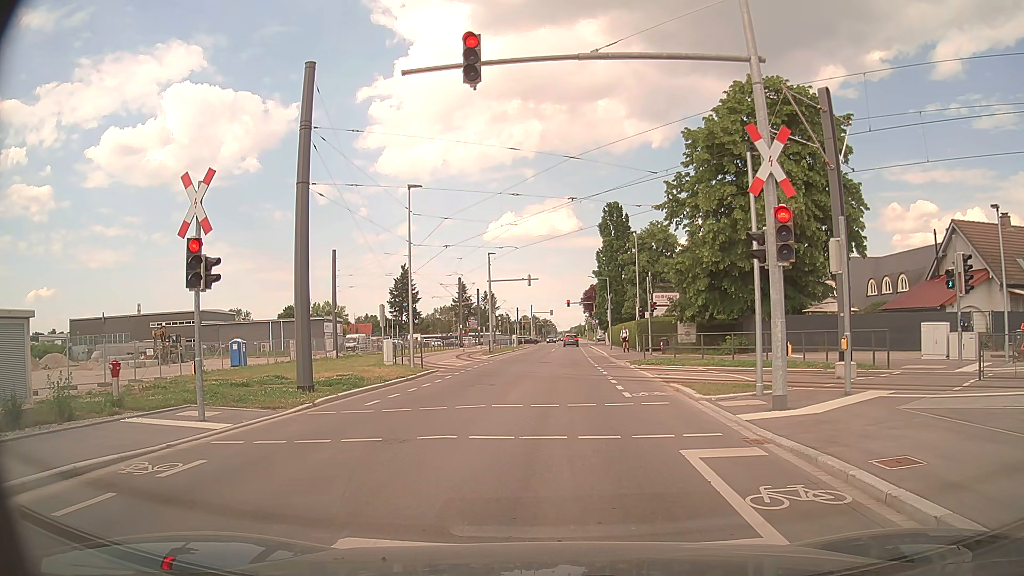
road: residential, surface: asphalt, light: Day
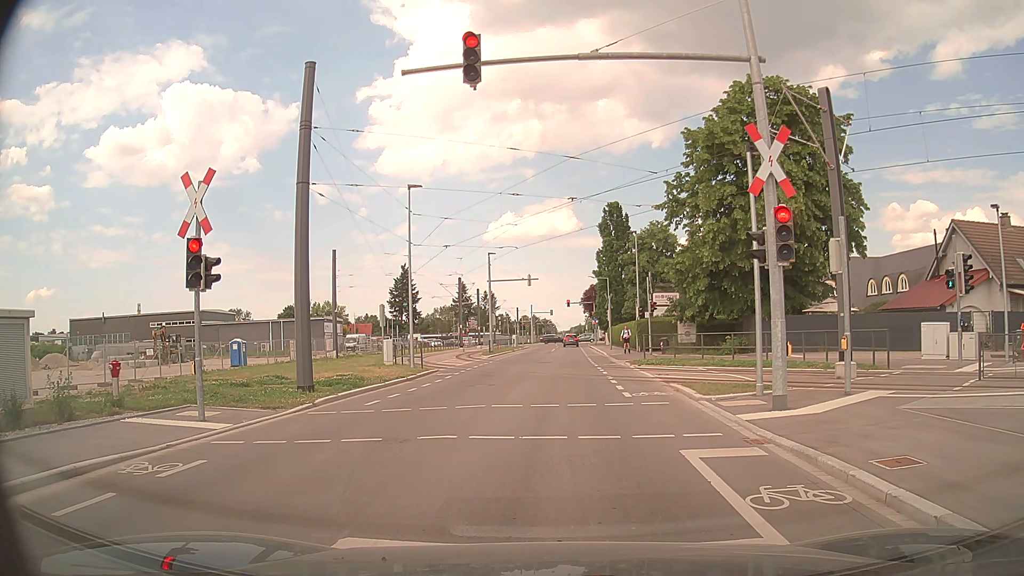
(0.0, 0.0) m; 0°
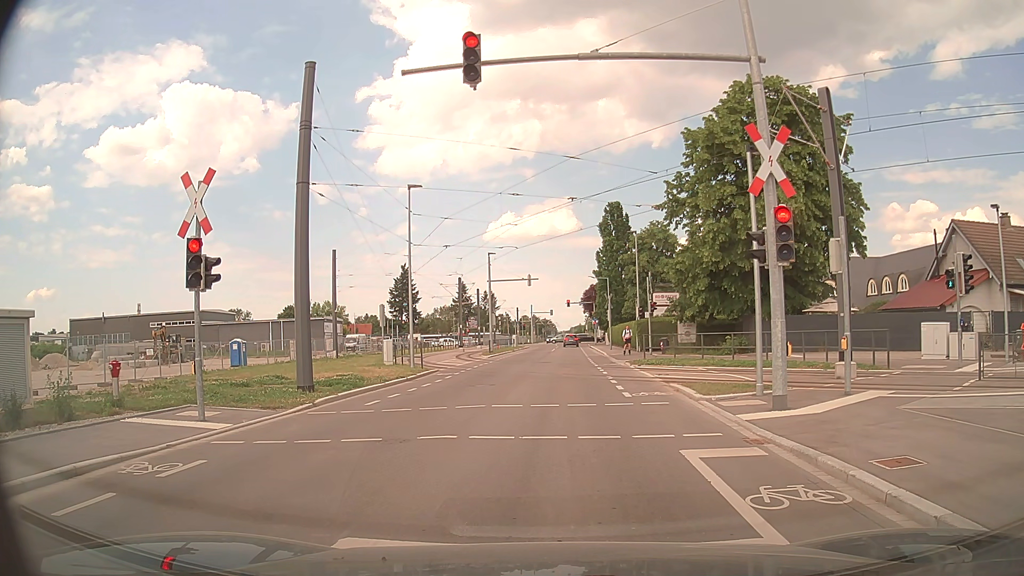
(0.0, 0.0) m; 0°
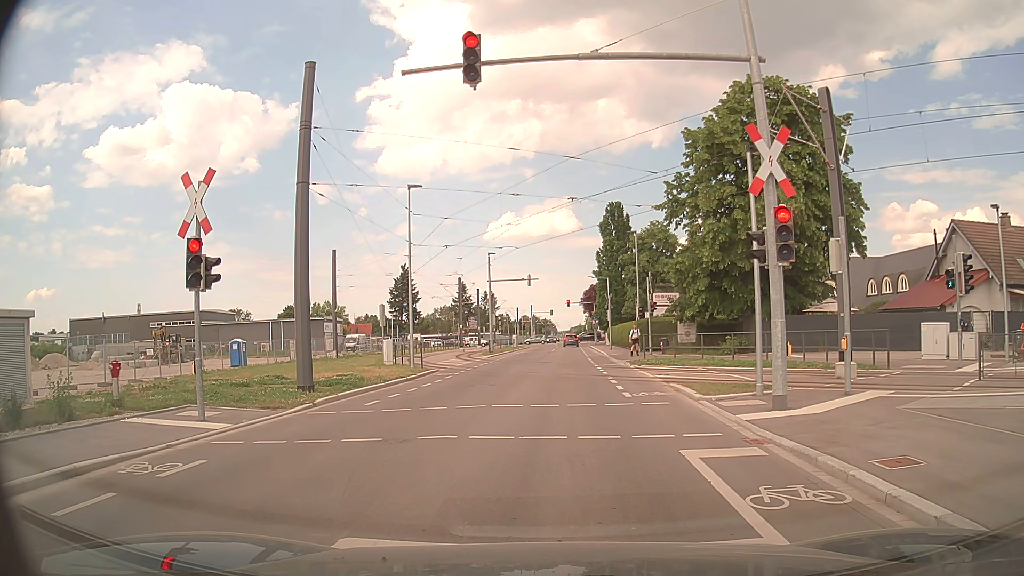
(0.0, 0.0) m; 0°
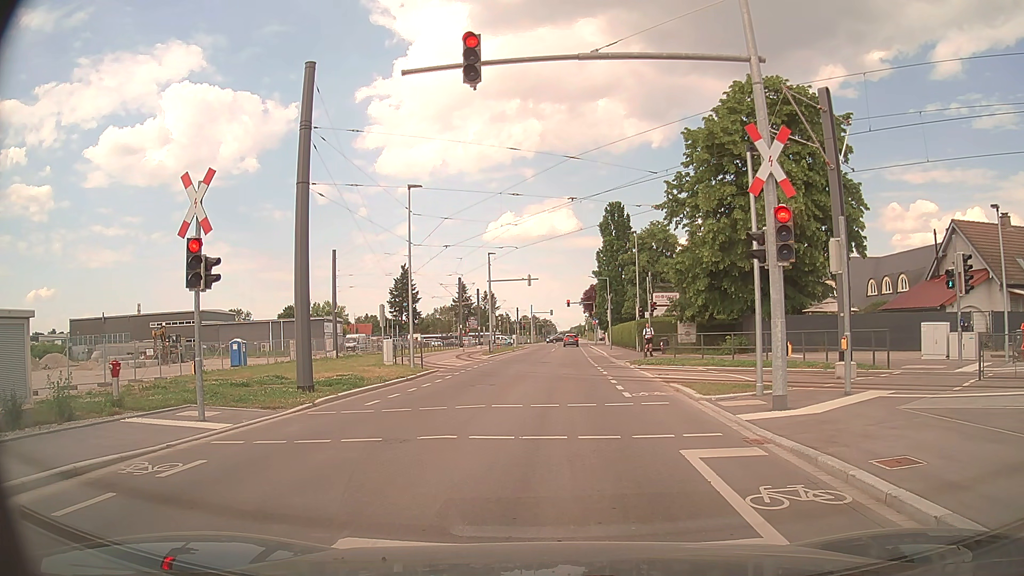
(0.0, 0.0) m; 0°
